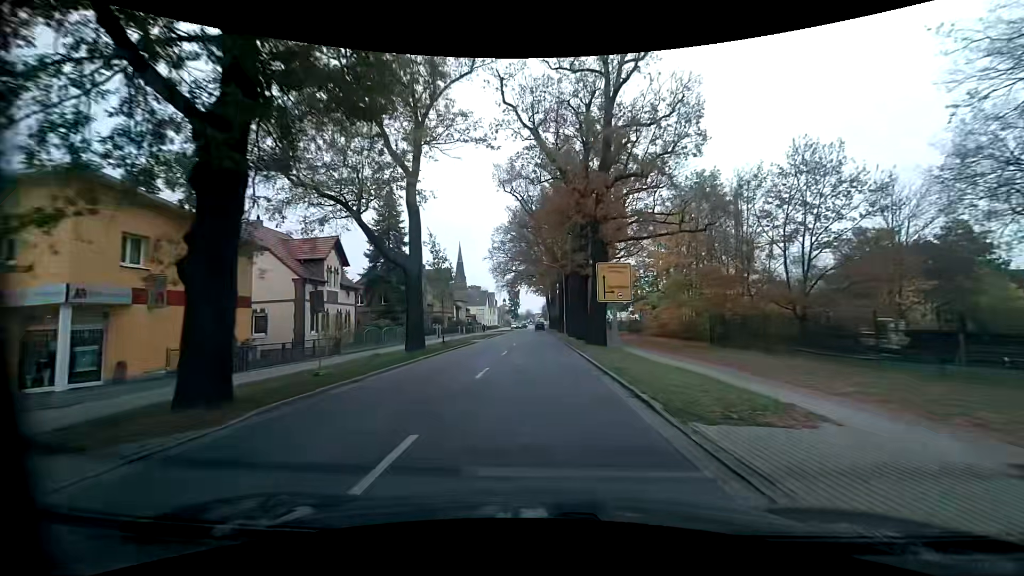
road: primary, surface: asphalt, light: Day
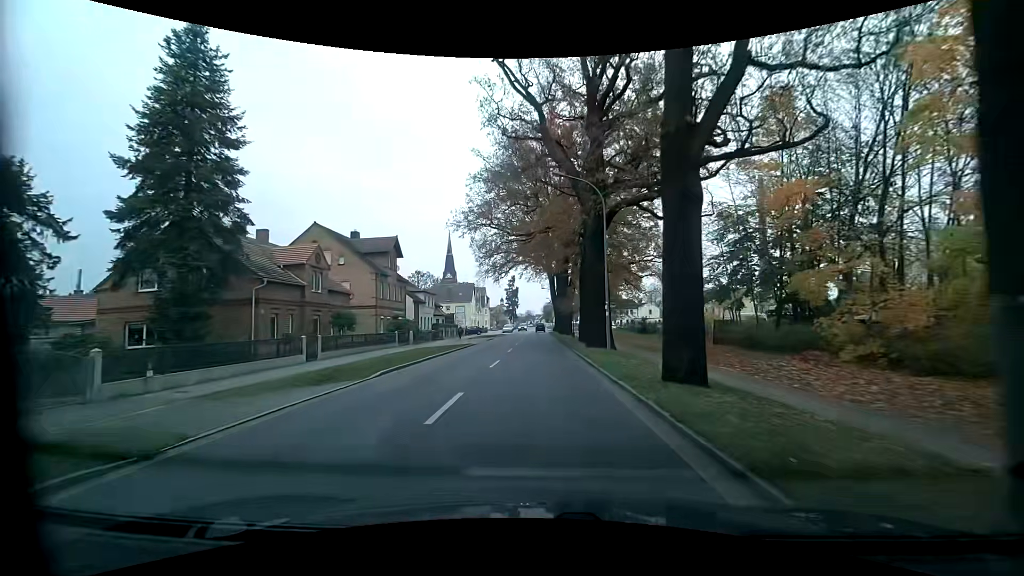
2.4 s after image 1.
(+0.2, +32.3) m; 0°
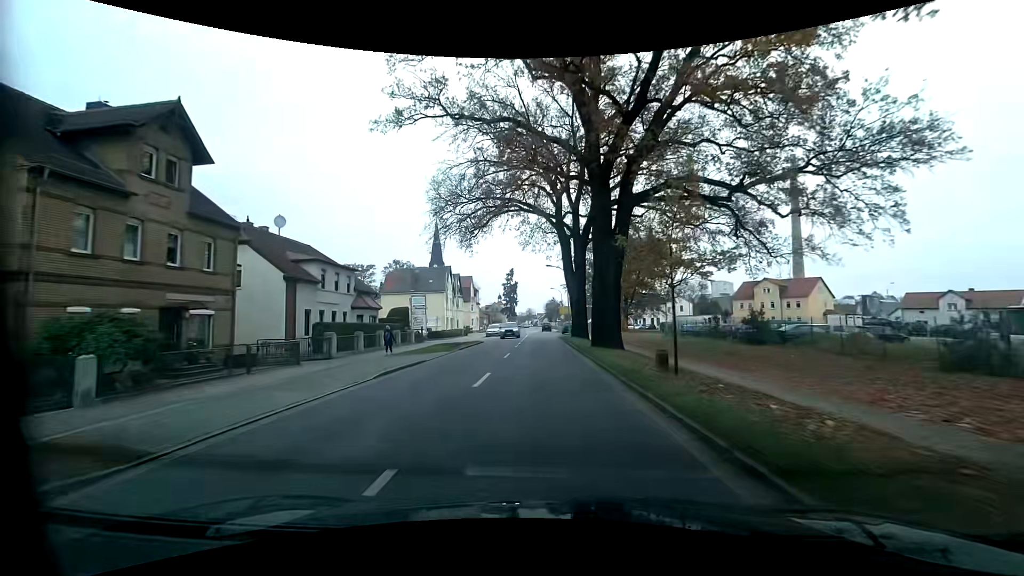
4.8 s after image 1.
(-0.1, +32.2) m; -1°
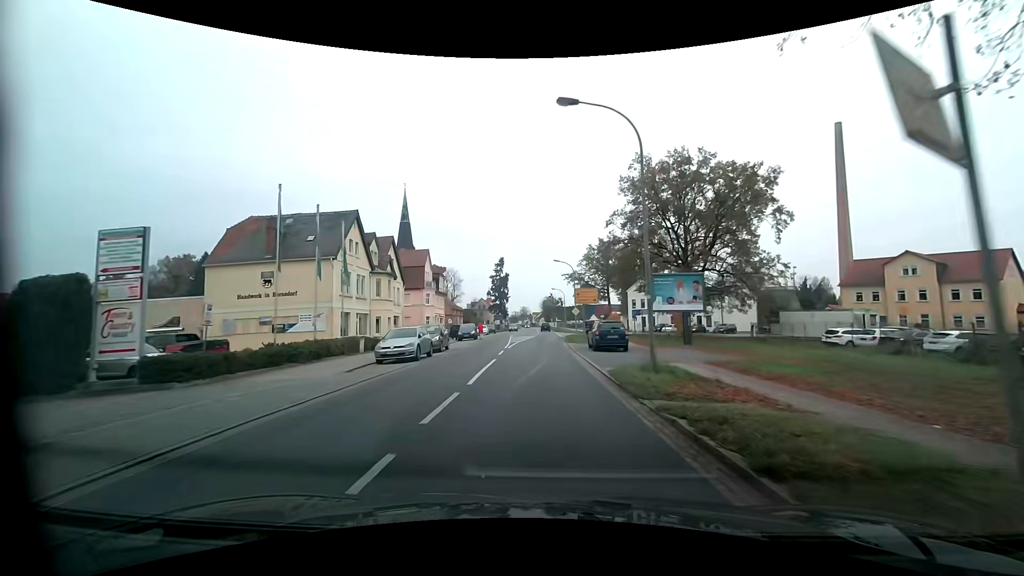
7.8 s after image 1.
(+0.6, +39.9) m; +1°
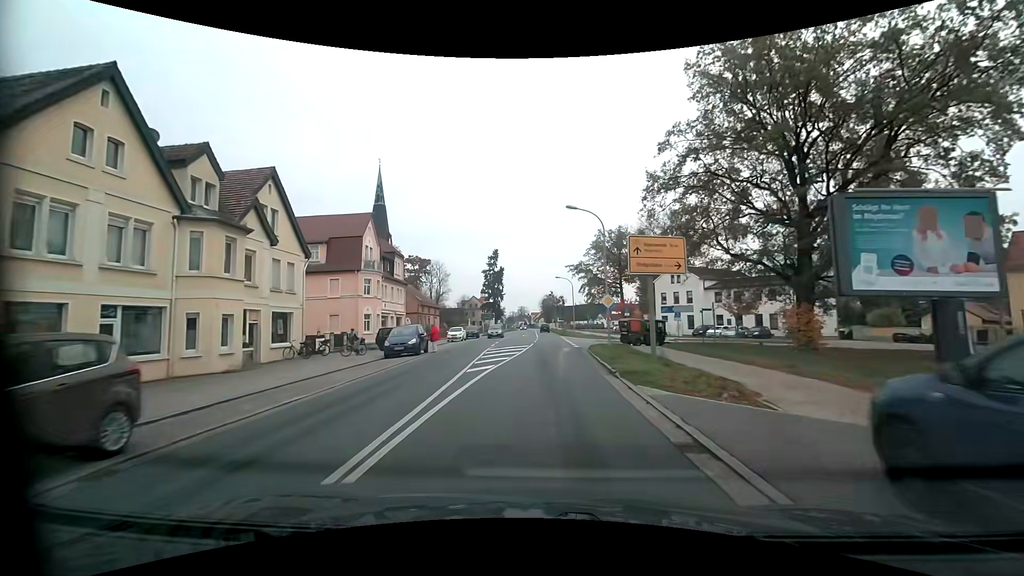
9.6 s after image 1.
(0.0, +23.6) m; 0°
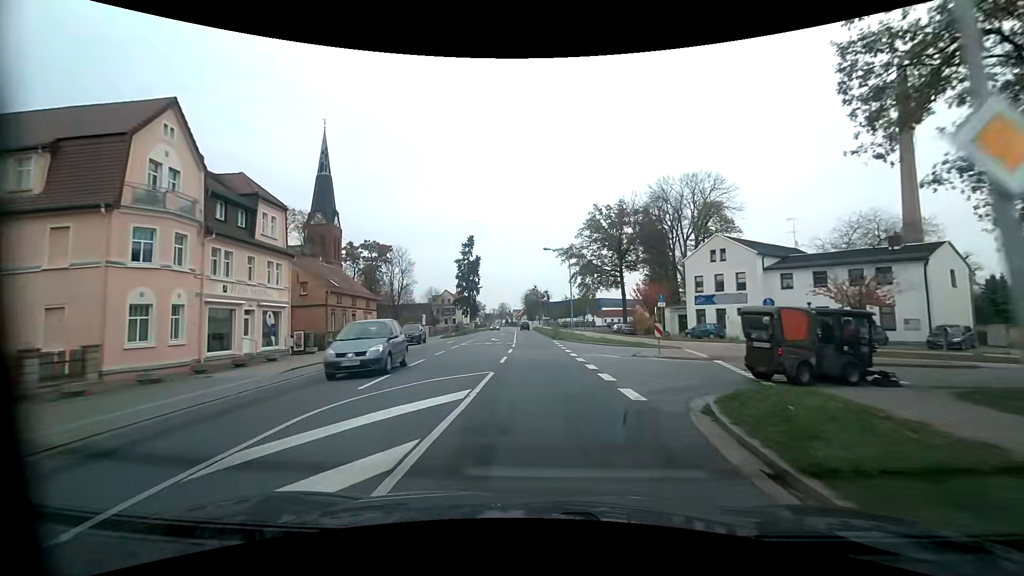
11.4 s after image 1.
(+0.4, +23.4) m; +2°
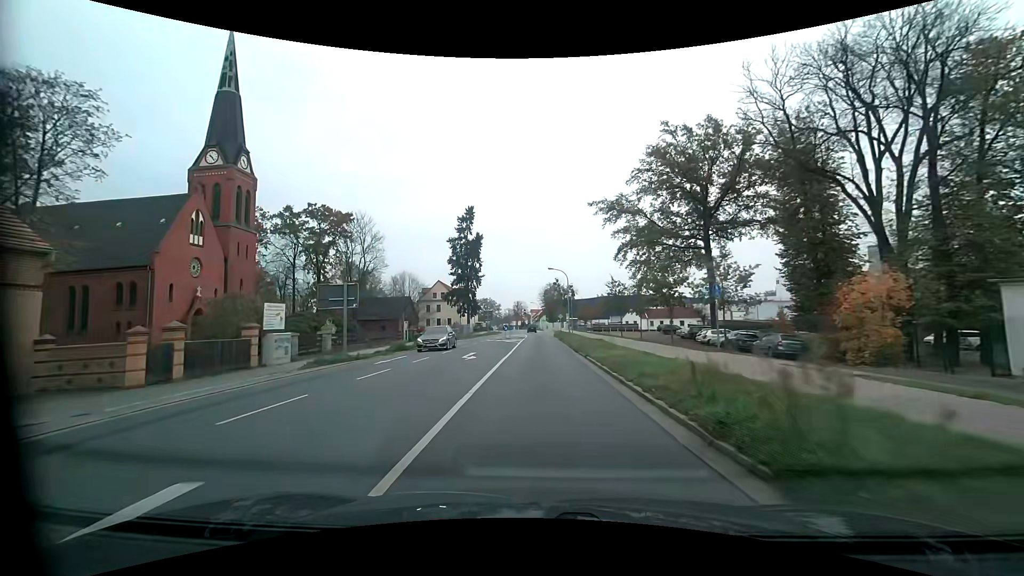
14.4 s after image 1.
(-0.3, +39.4) m; -2°
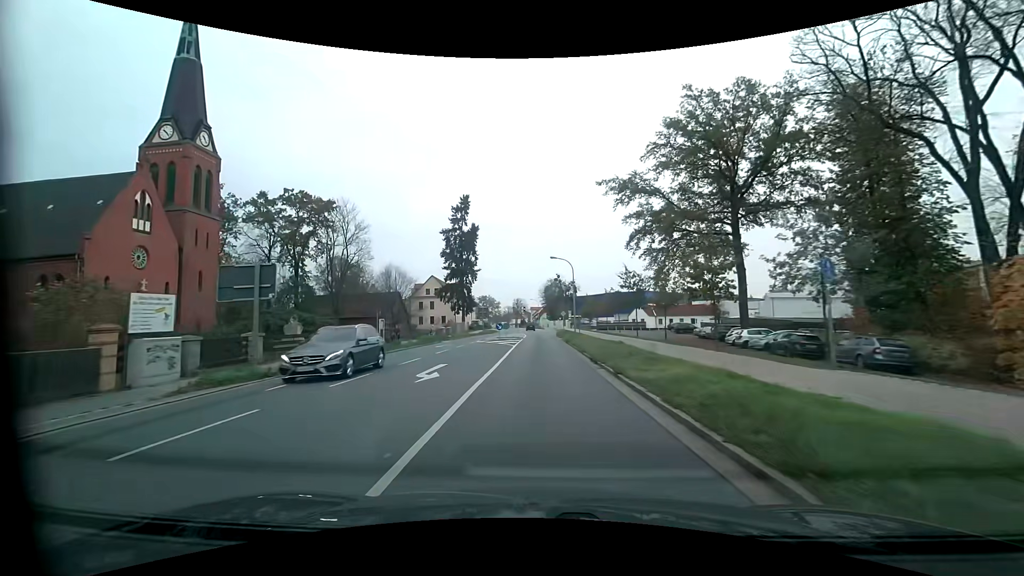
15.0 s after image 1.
(0.0, +7.9) m; 0°
(0, +10) (0, +20) (0, +30) (0, +40) (0, +50) (0, +60) (-1, +70) (-1, +80) (-1, +90) (-2, +100) m
